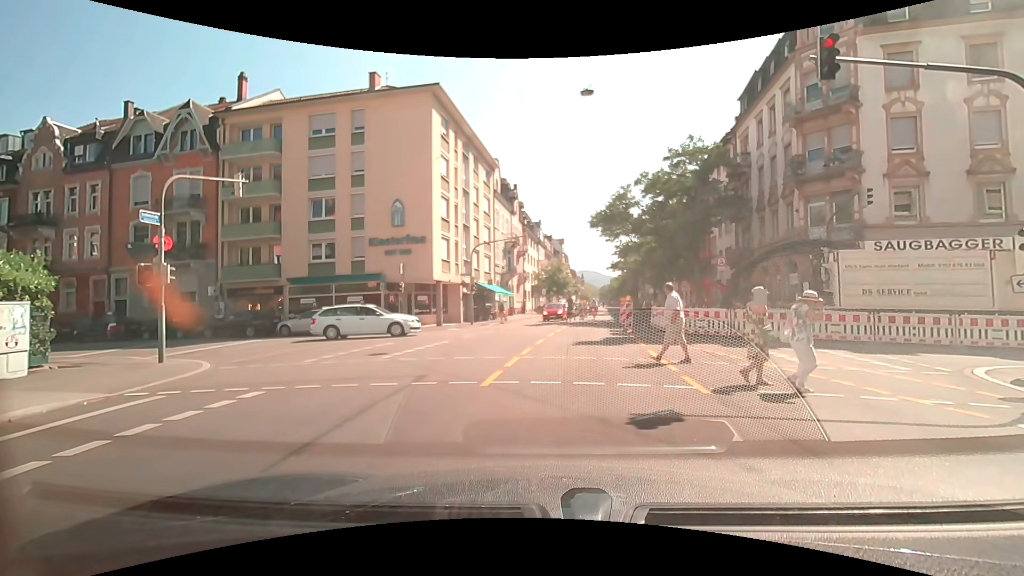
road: secondary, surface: asphalt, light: Day
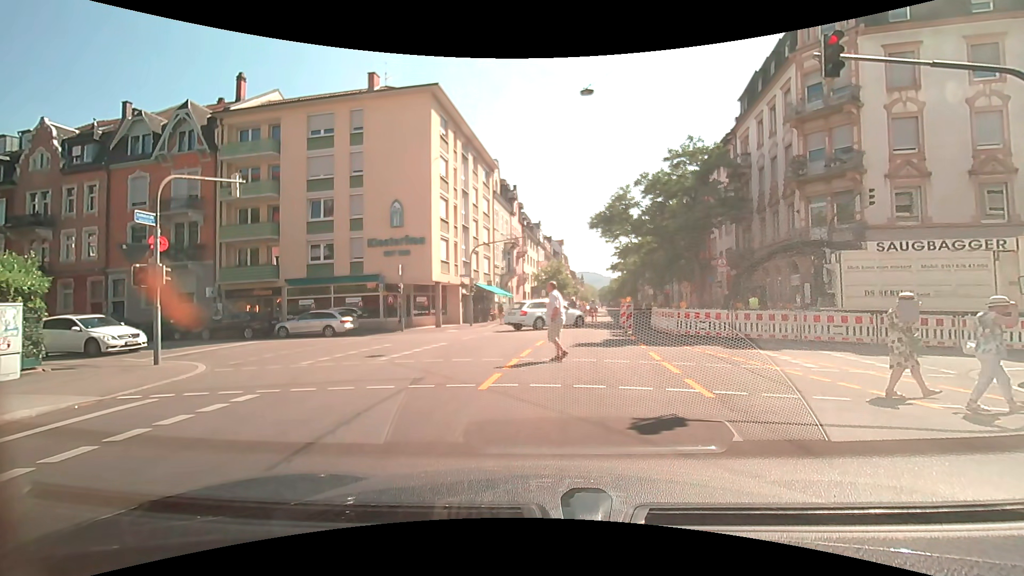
(0.0, +0.2) m; 0°
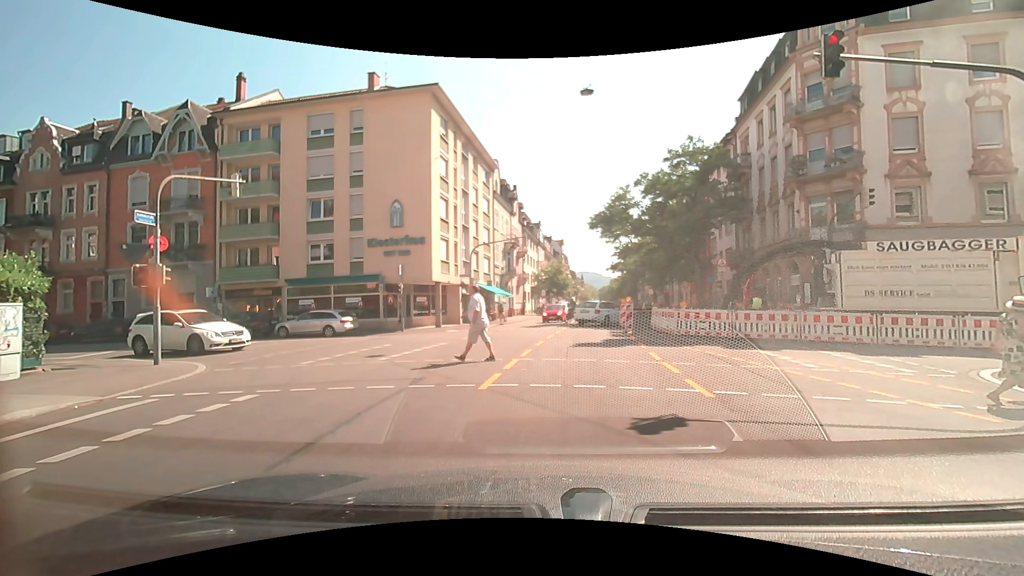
(0.0, 0.0) m; 0°
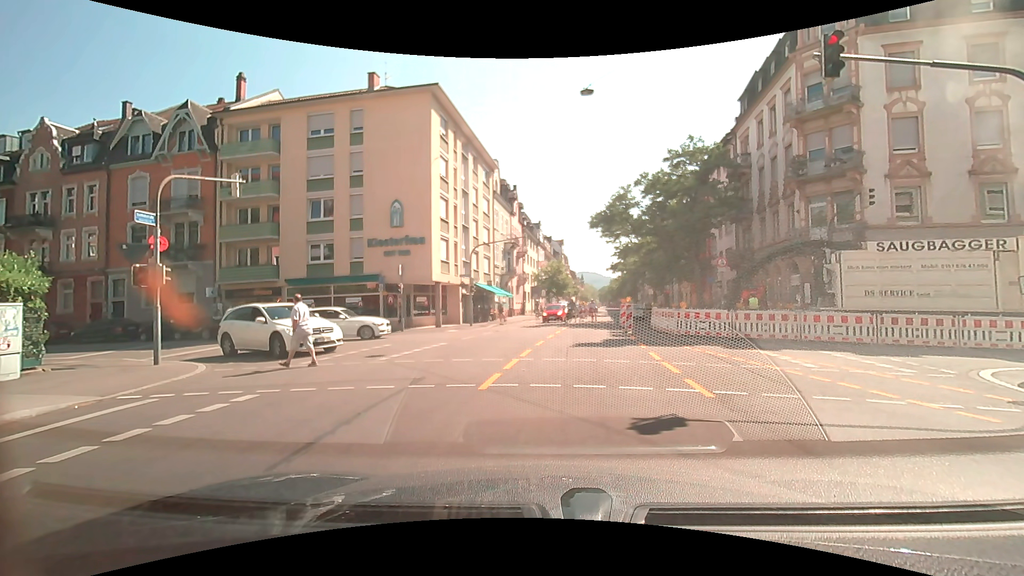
(0.0, 0.0) m; 0°
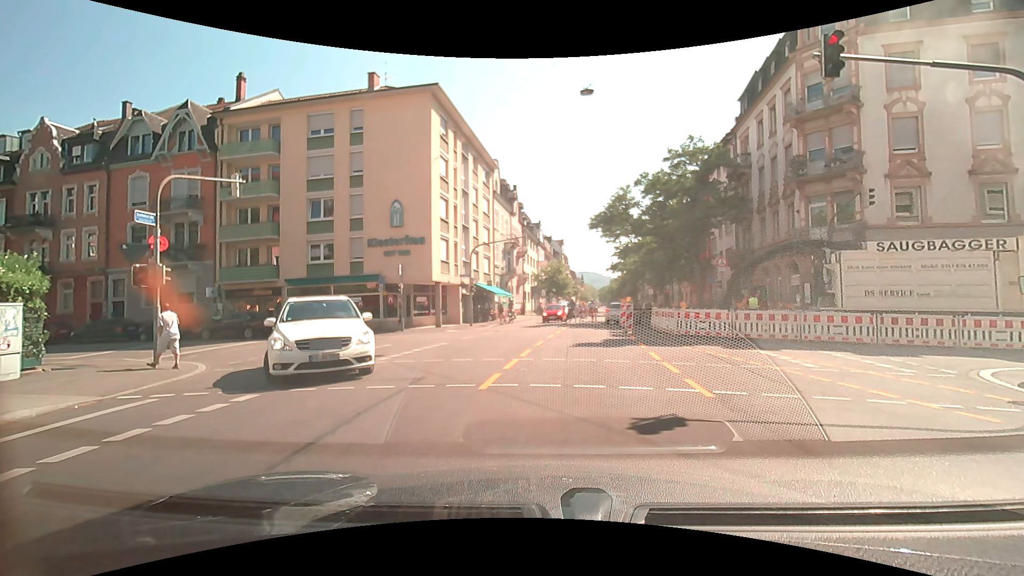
(0.0, 0.0) m; 0°
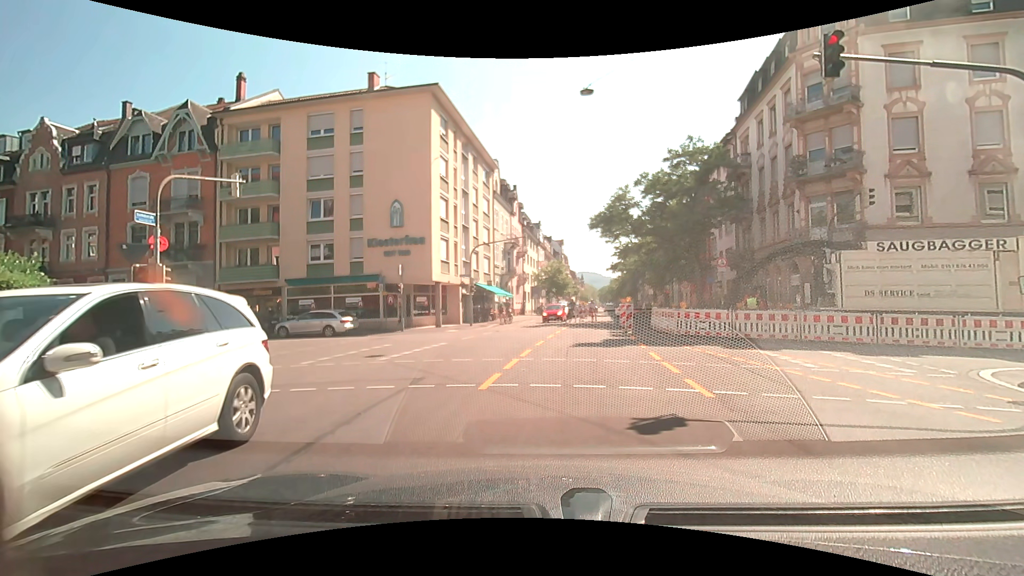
(0.0, 0.0) m; 0°
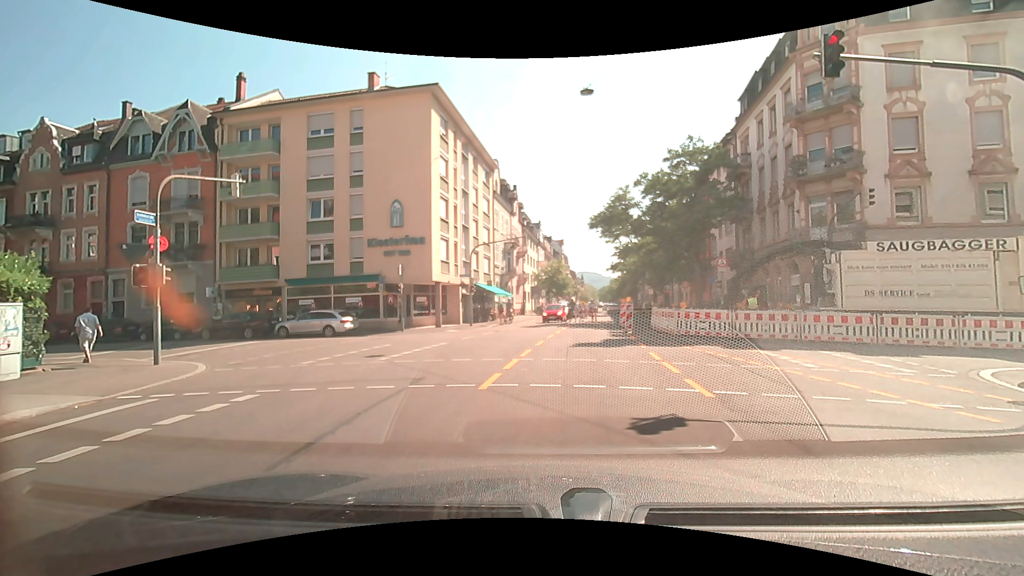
(0.0, 0.0) m; 0°
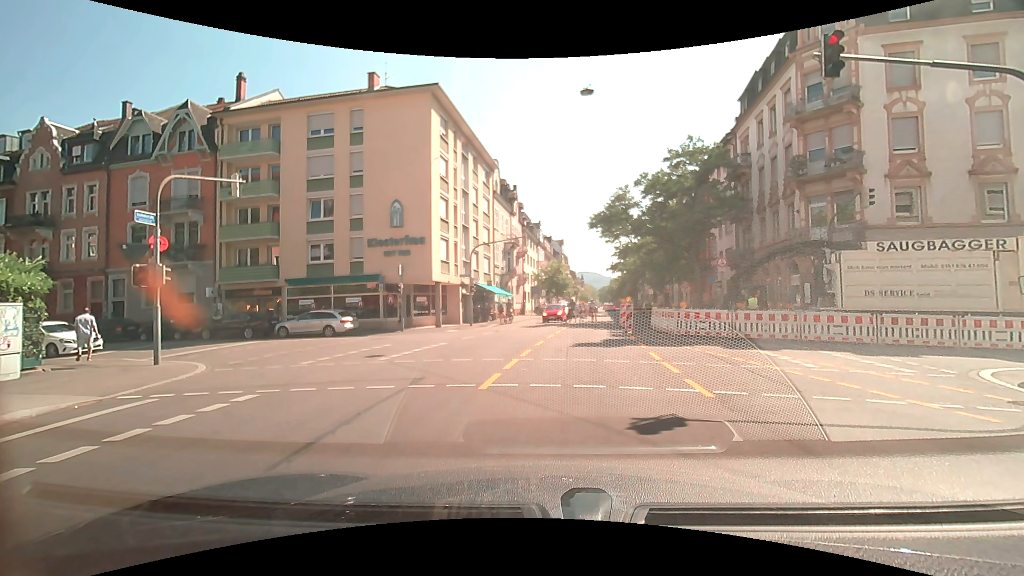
(0.0, 0.0) m; 0°
